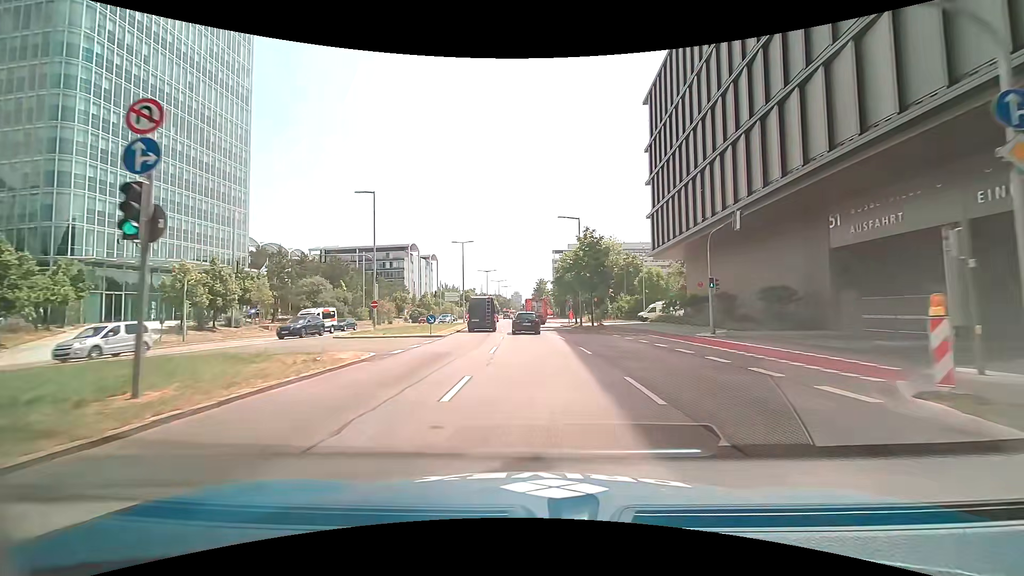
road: primary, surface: asphalt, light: Day
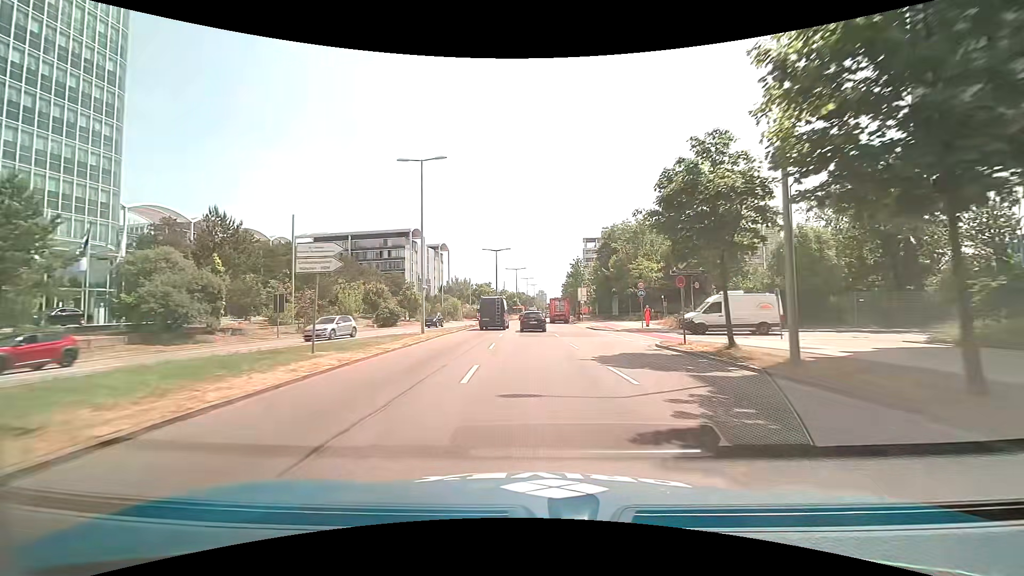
(-0.4, +34.8) m; -2°
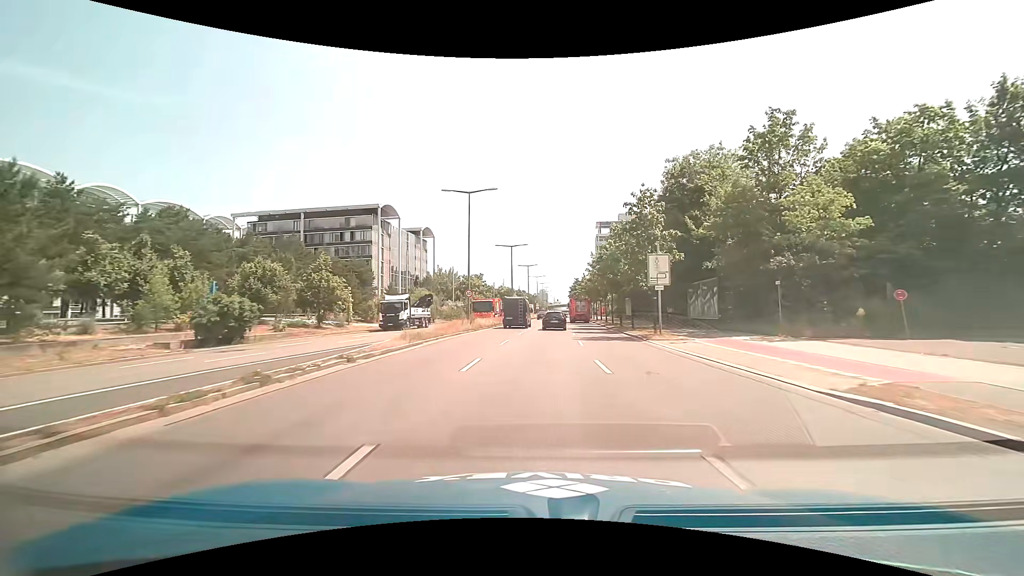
(-0.2, +35.3) m; 0°
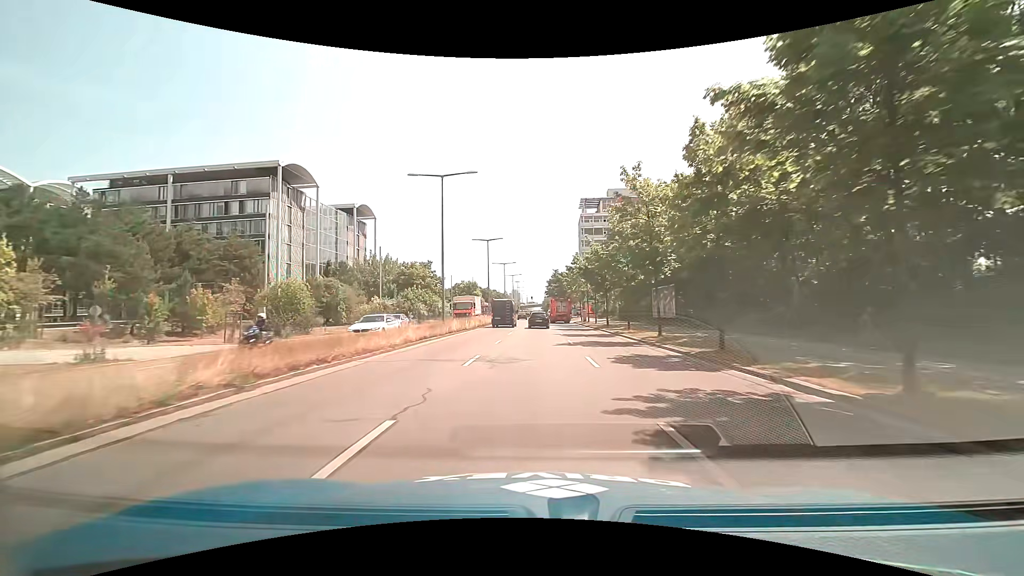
(+0.9, +35.6) m; +3°
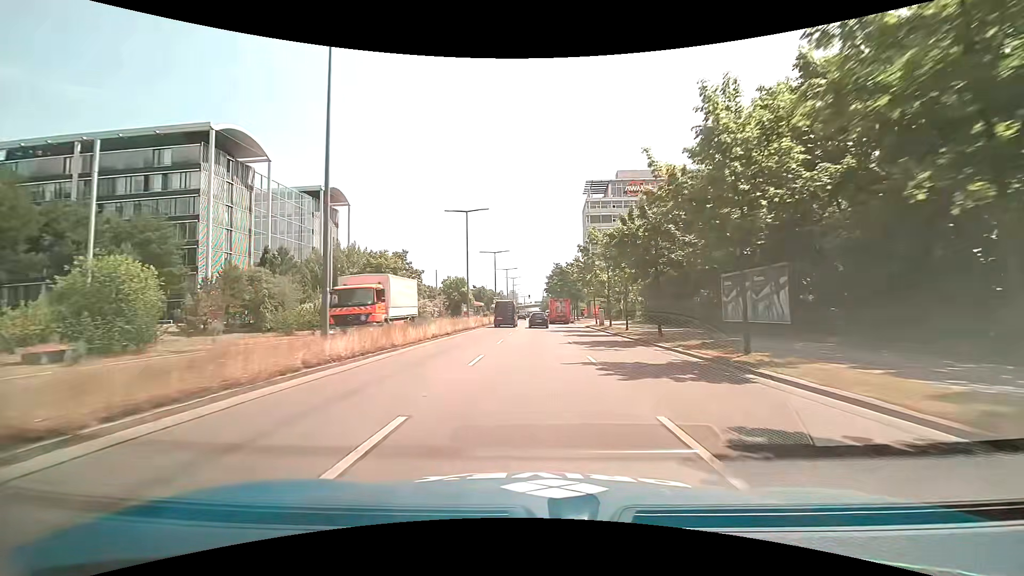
(0.0, +18.1) m; 0°
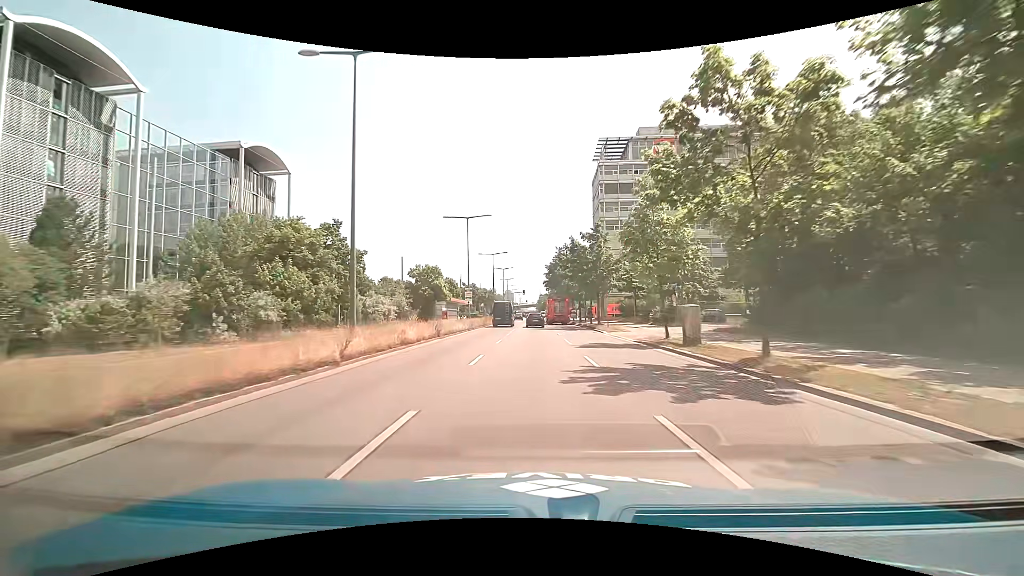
(+0.1, +27.5) m; 0°
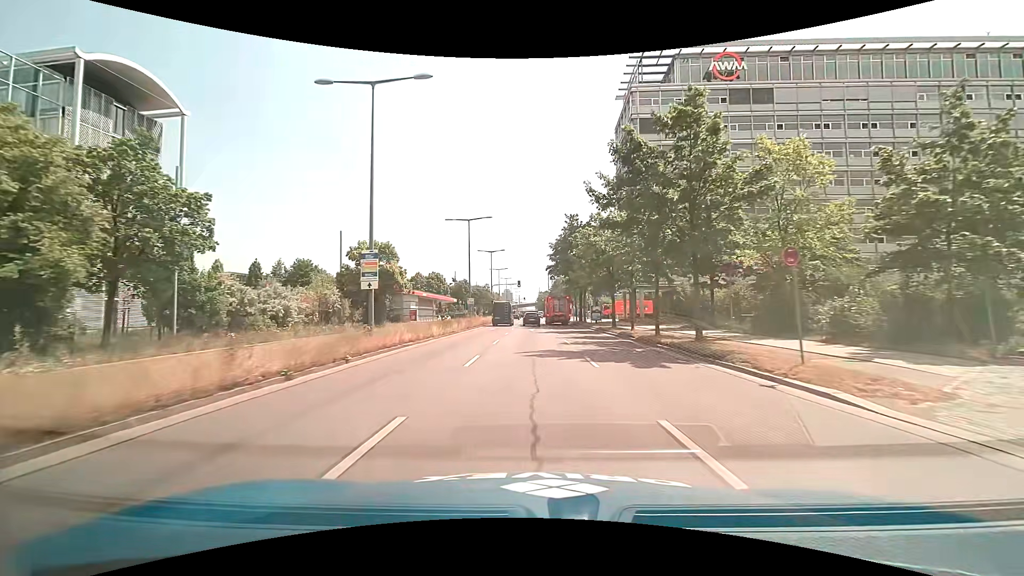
(+0.2, +28.0) m; 0°
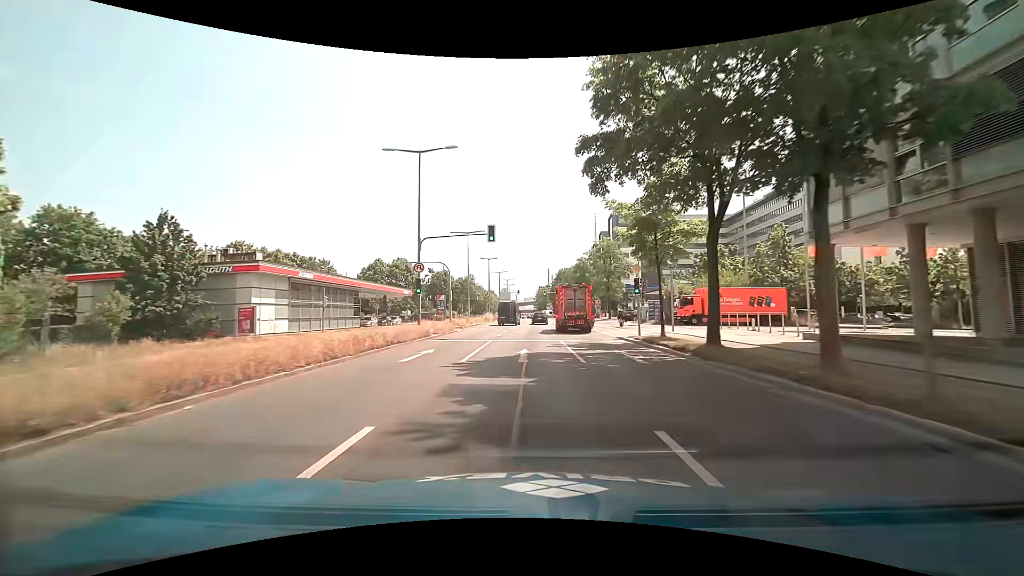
(+0.4, +46.5) m; +1°
(0, +10) (0, +20) (0, +30) (0, +40) (0, +50) (+1, +60) (+1, +70) (+1, +80) (+1, +90) (+1, +100) m
